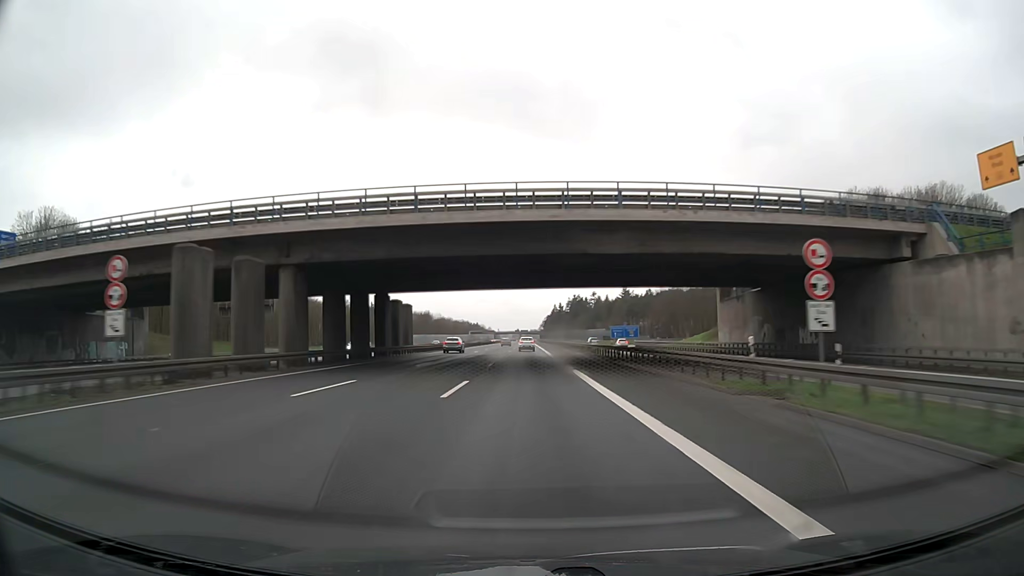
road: motorway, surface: asphalt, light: Day
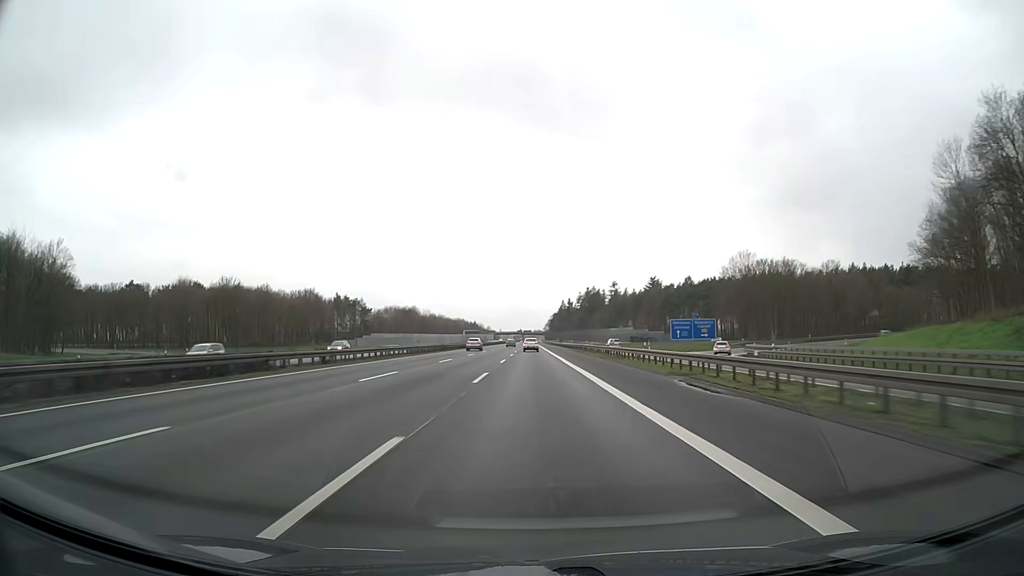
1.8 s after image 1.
(-0.2, +66.6) m; -1°
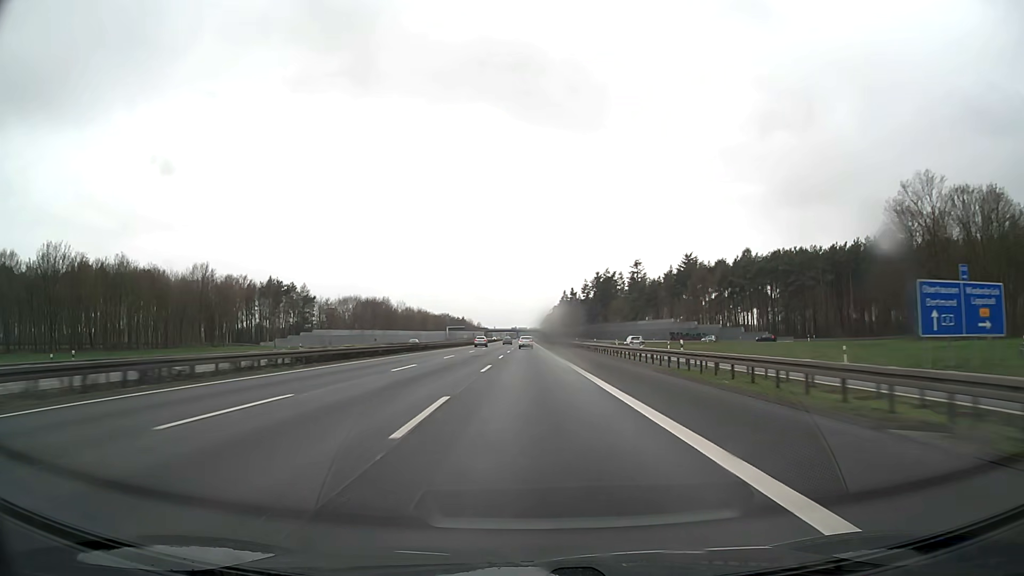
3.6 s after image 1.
(+0.6, +66.6) m; +1°
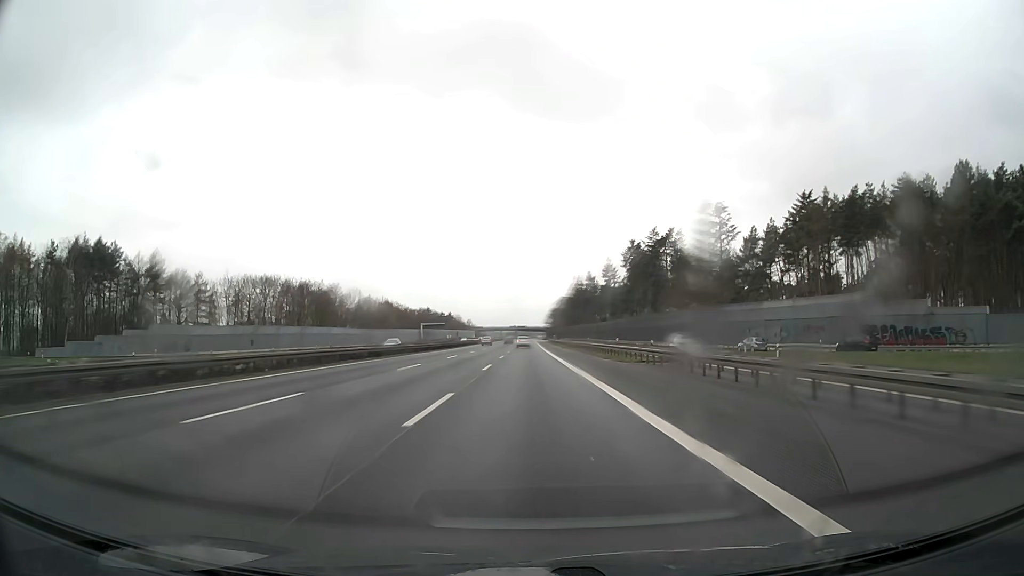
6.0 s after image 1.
(0.0, +88.8) m; 0°
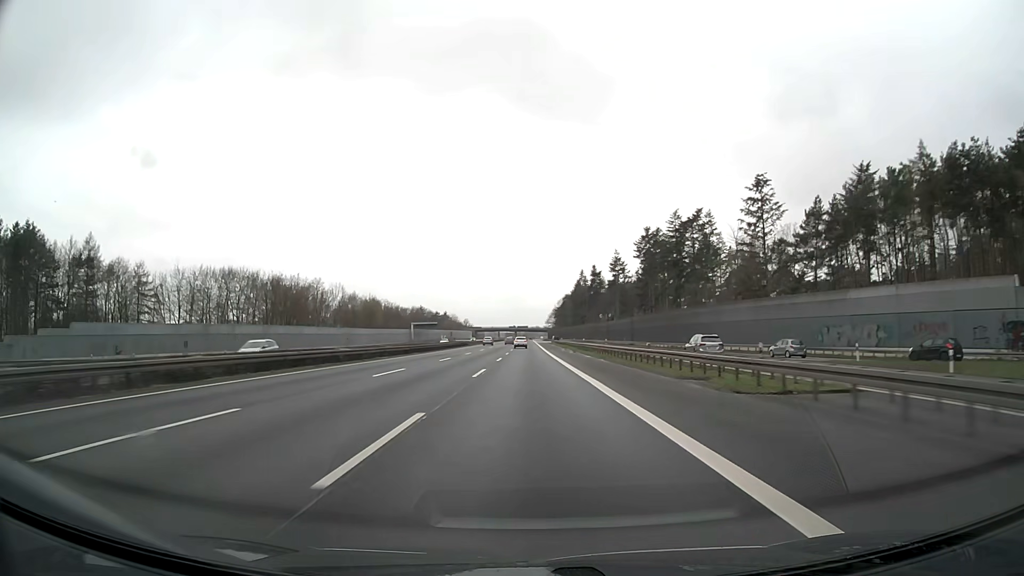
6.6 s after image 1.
(0.0, +22.2) m; 0°
(0, +10) (0, +20) (0, +30) (0, +40) (0, +50) (0, +60) (0, +70) (0, +80) (0, +90) (0, +100) m
